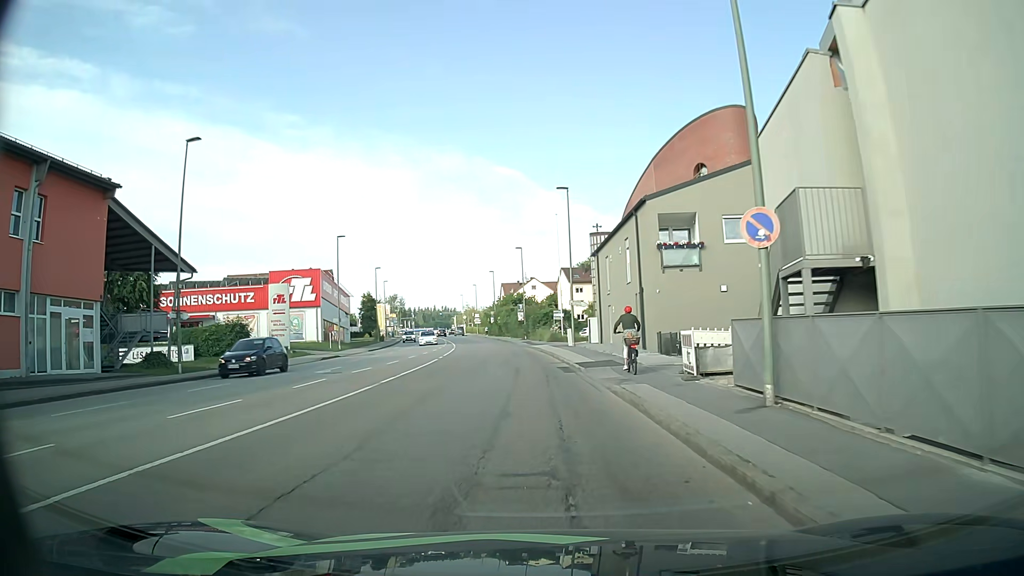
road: tertiary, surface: asphalt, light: Day
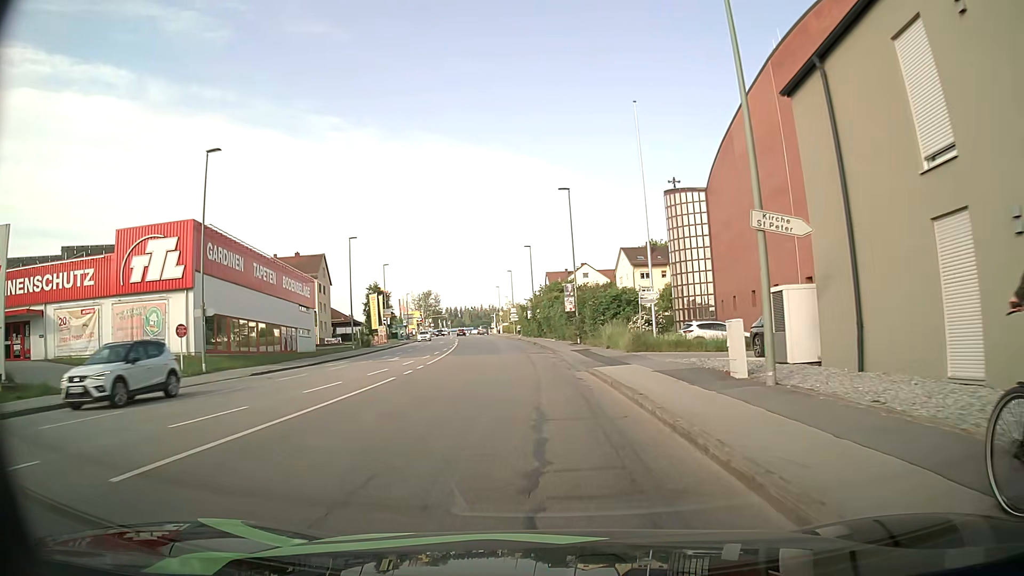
(-1.3, +31.8) m; -4°
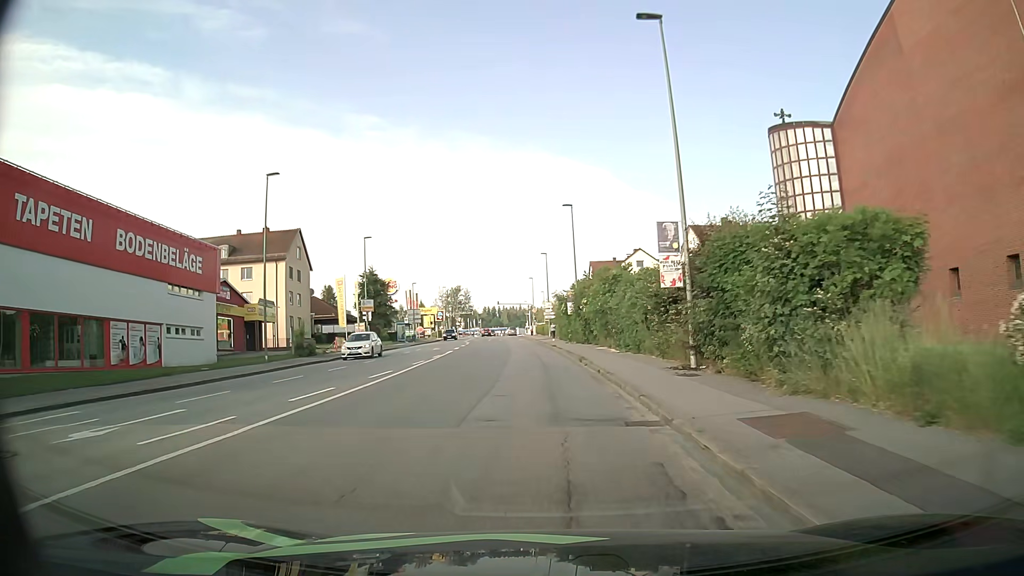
(-0.8, +26.5) m; -4°
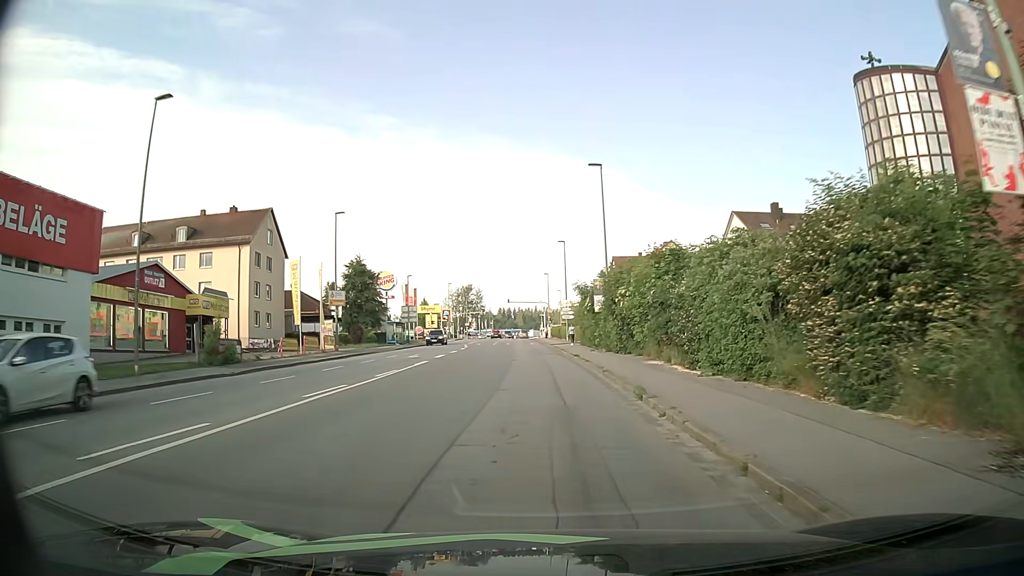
(-0.2, +13.7) m; -1°
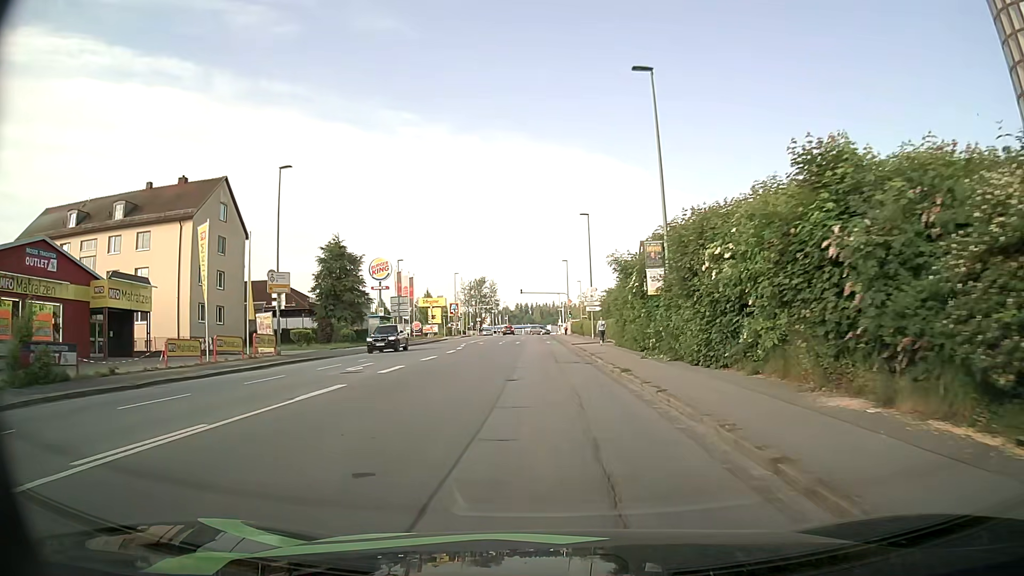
(-0.2, +14.2) m; -2°
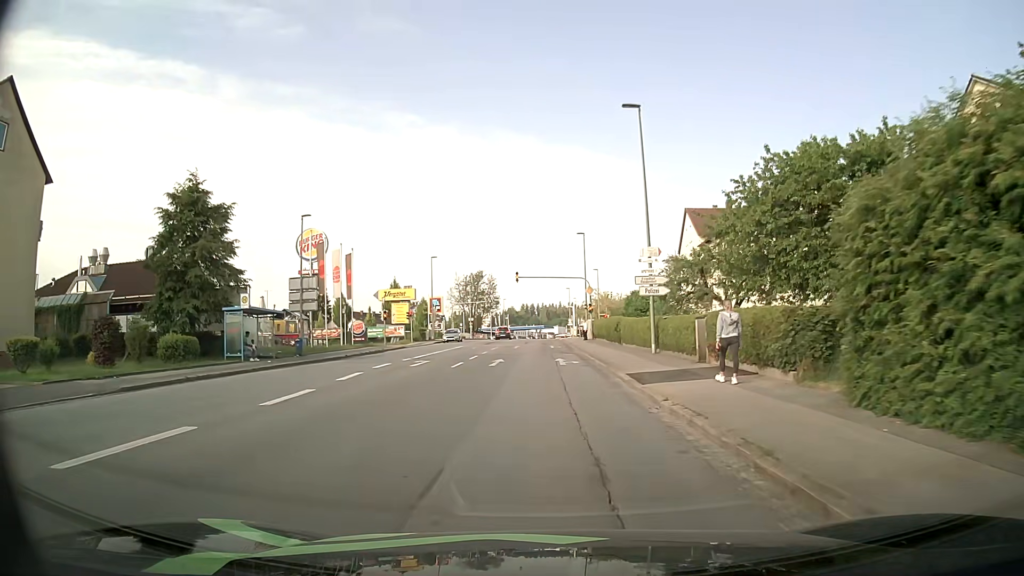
(-0.1, +28.5) m; -1°
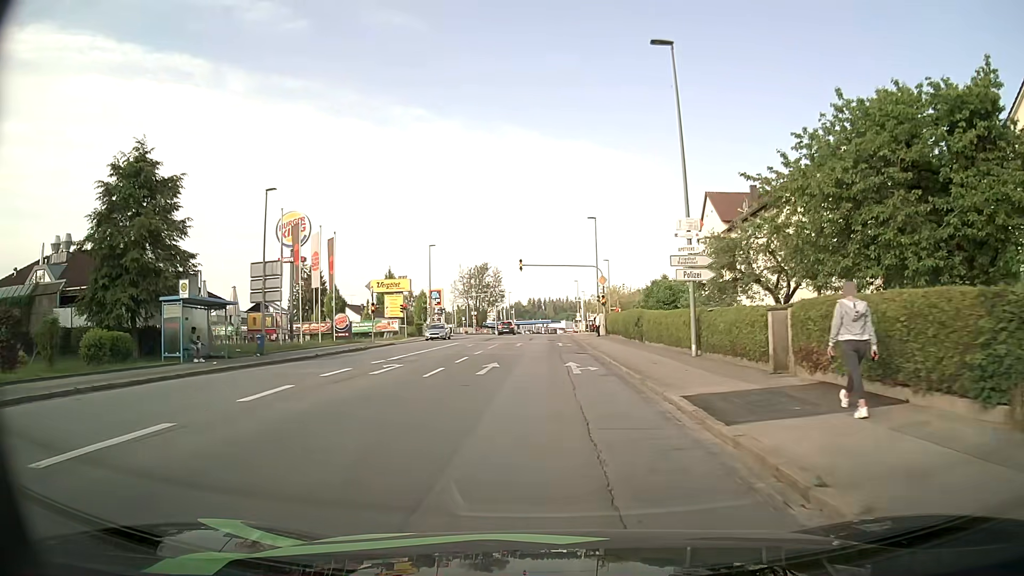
(0.0, +6.2) m; 0°
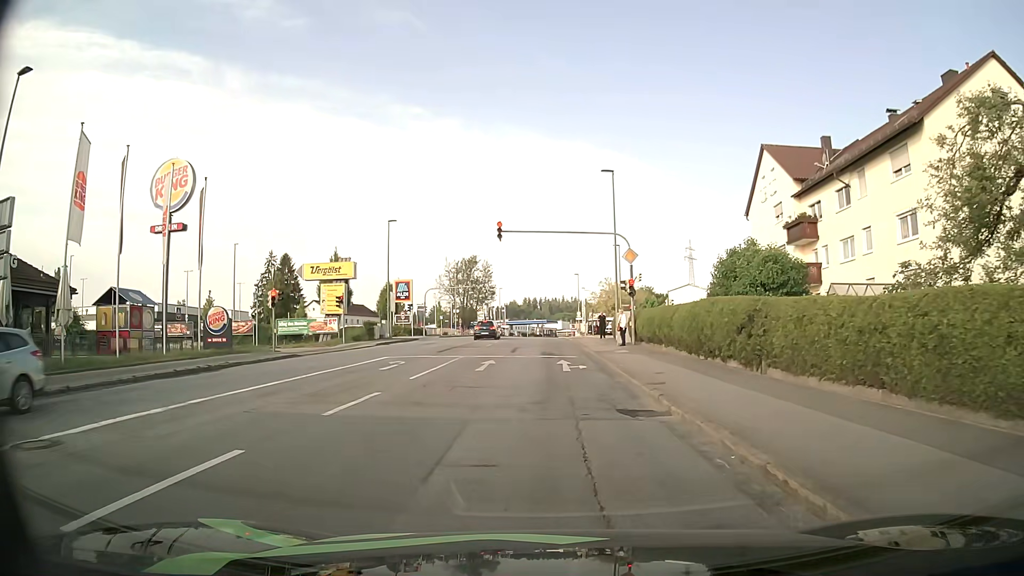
(0.0, +18.3) m; 0°
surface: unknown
